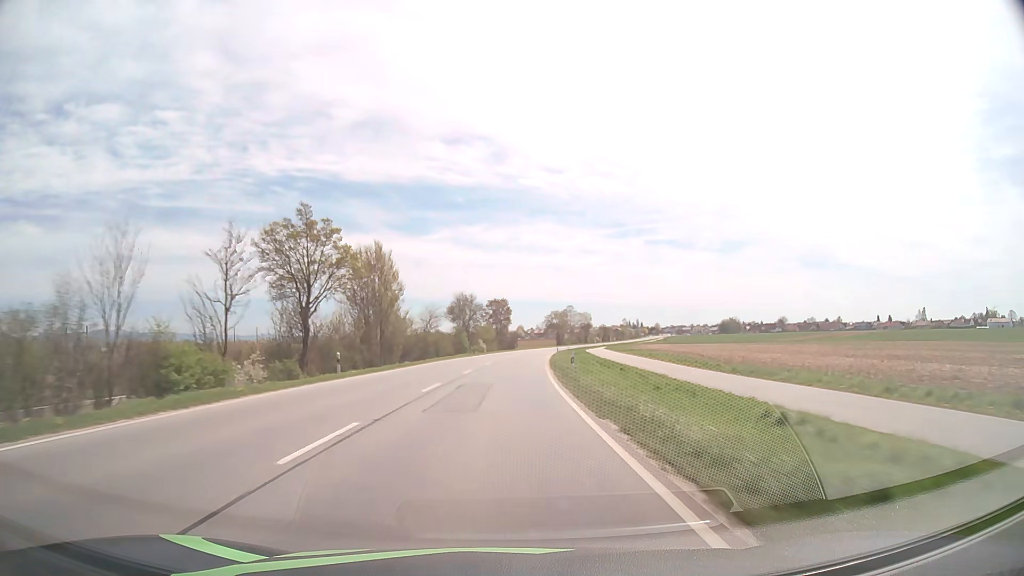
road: primary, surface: asphalt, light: Day
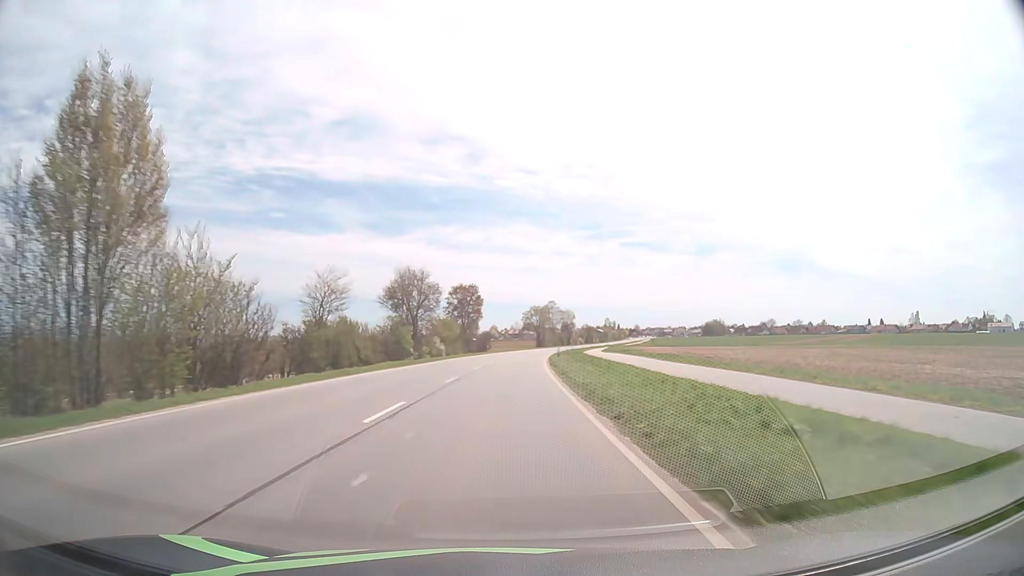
(+0.7, +32.0) m; +2°
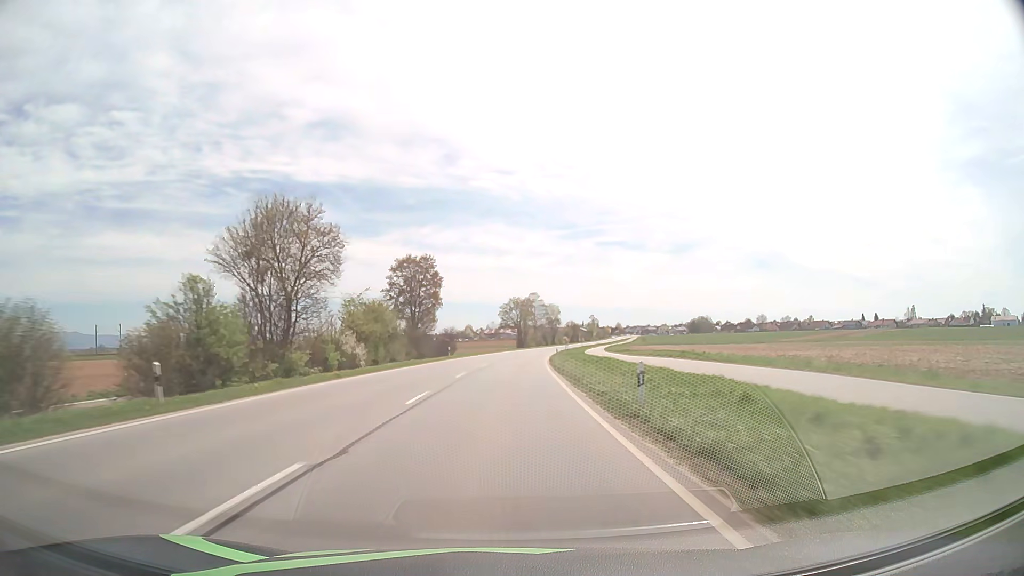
(+0.6, +32.0) m; +2°
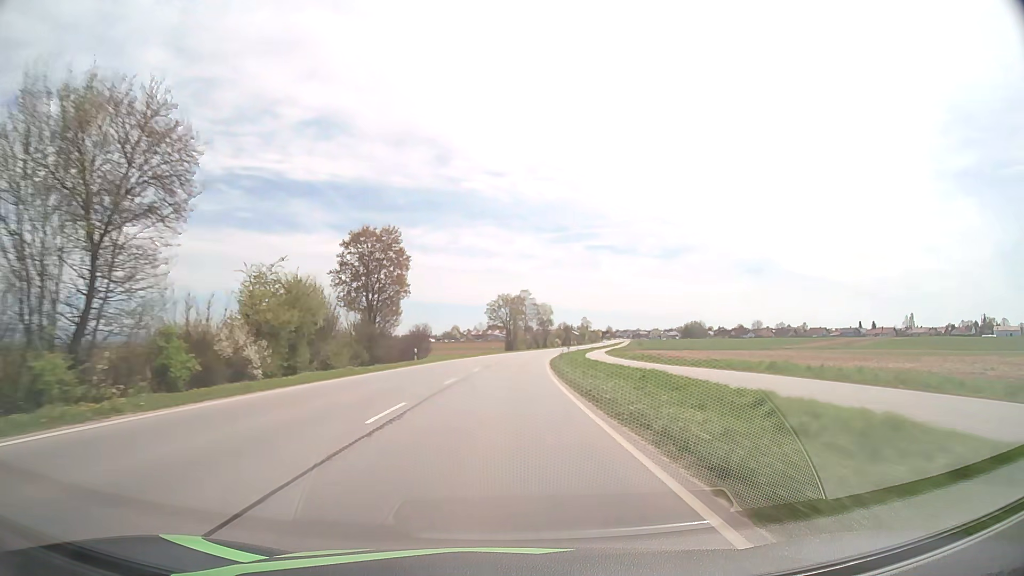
(+0.1, +16.0) m; +1°
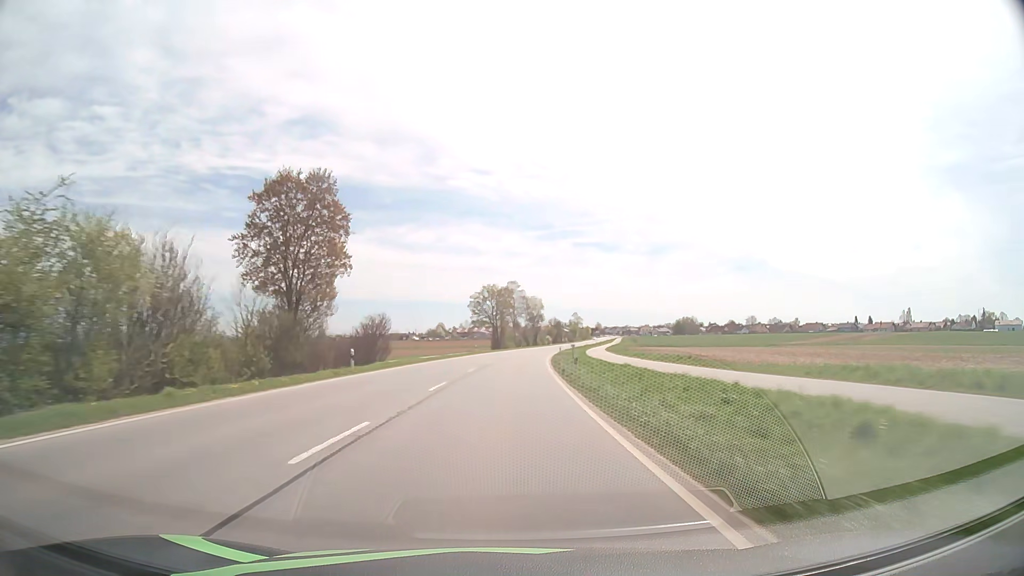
(+0.2, +16.0) m; +1°
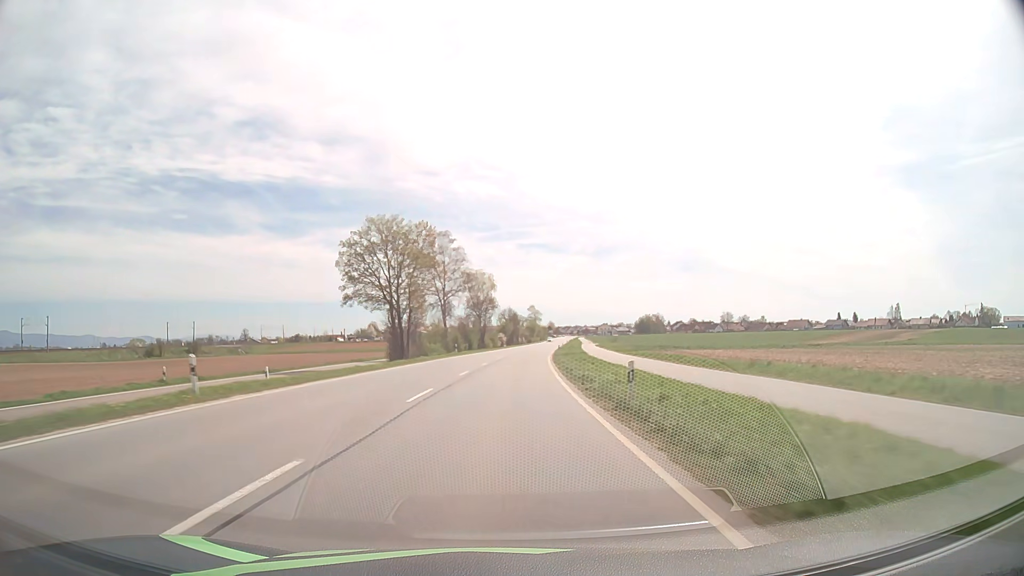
(+2.7, +63.9) m; +5°
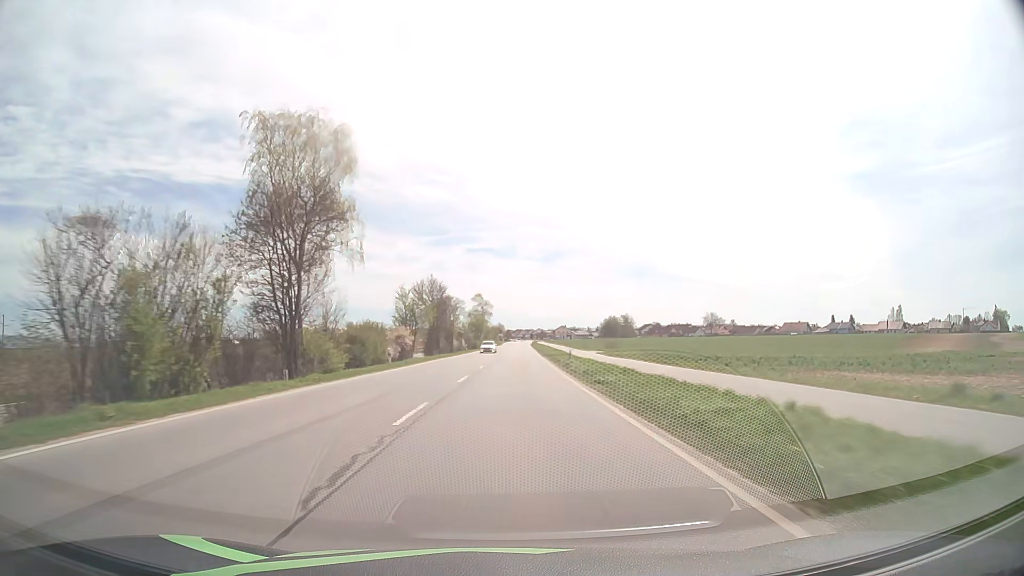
(+3.3, +76.0) m; +4°
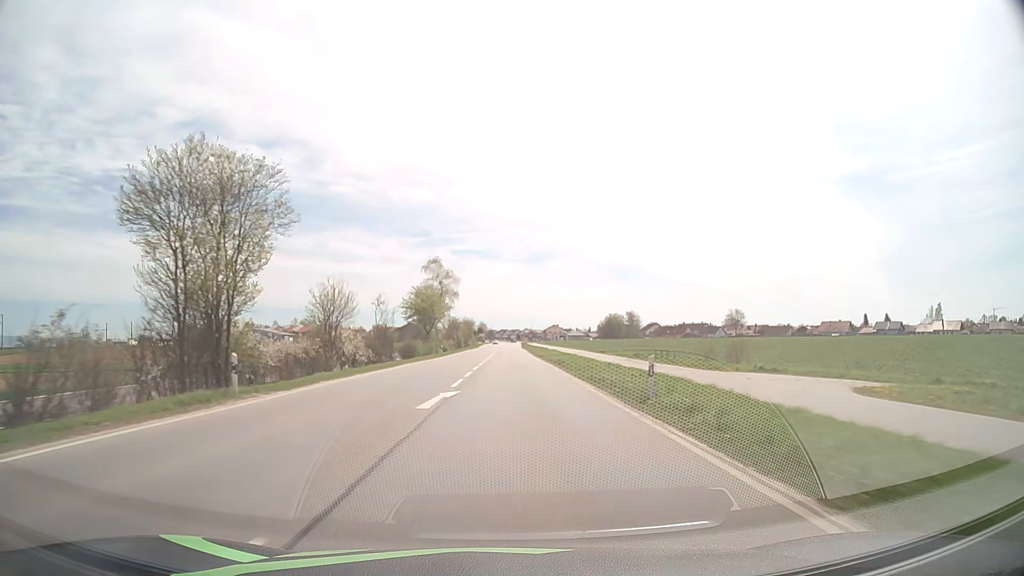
(+1.4, +70.4) m; +2°
(0, +10) (0, +20) (0, +30) (0, +40) (0, +50) (0, +60) (0, +70) (0, +80) (0, +90) (0, +100) m
